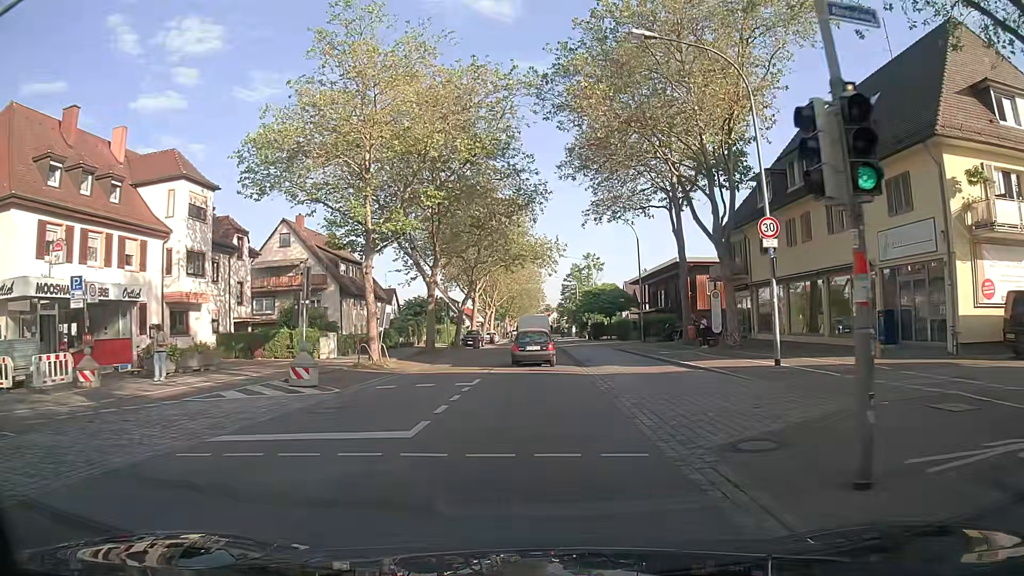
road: secondary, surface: asphalt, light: Day
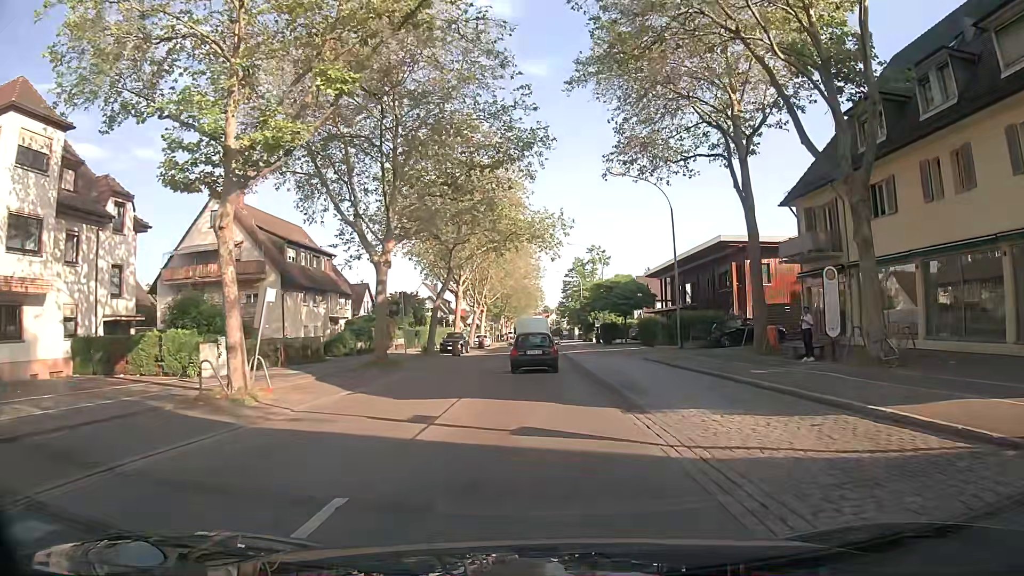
(+0.2, +13.4) m; +1°
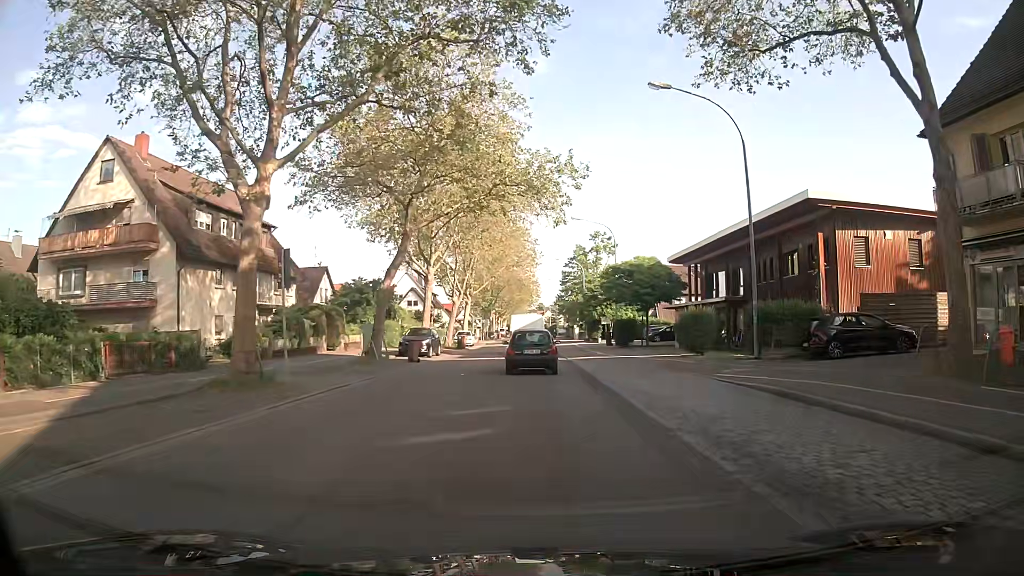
(-0.1, +13.6) m; 0°
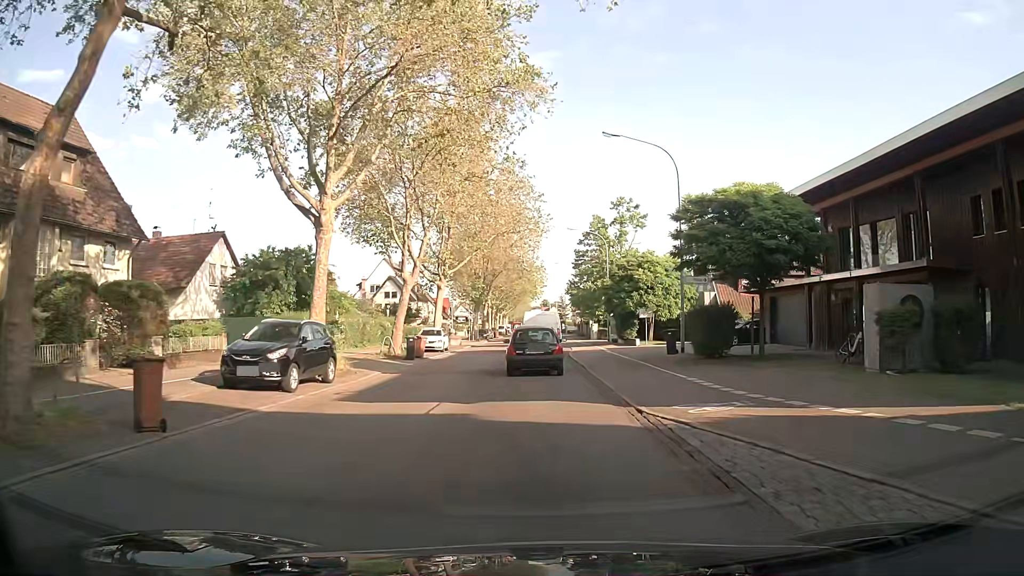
(-0.1, +22.2) m; -1°
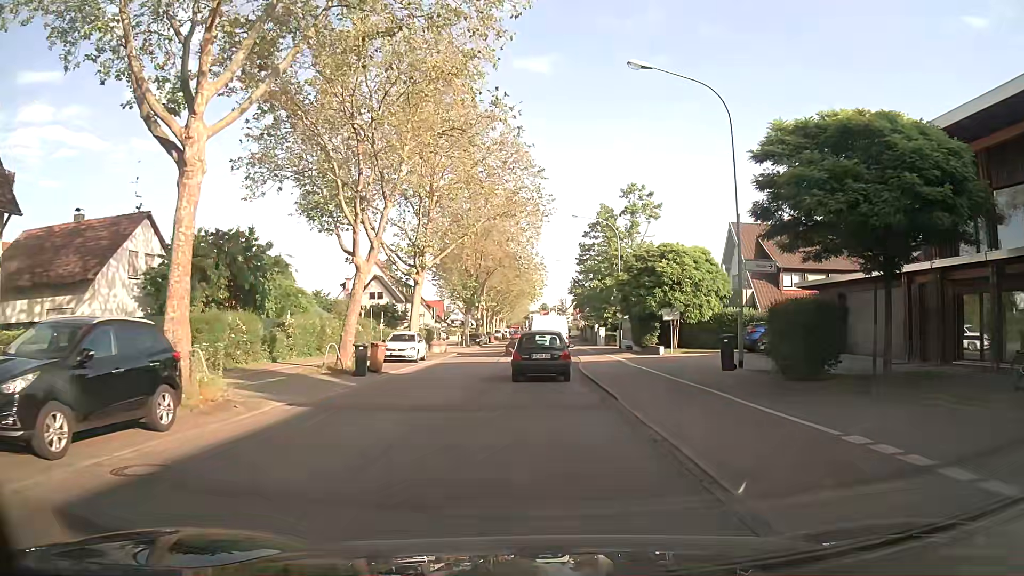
(0.0, +8.7) m; +1°
(0, +10) (0, +20) (0, +30) (0, +40) (0, +50) (0, +60) (0, +70) (0, +80) (0, +90) (0, +100) m
